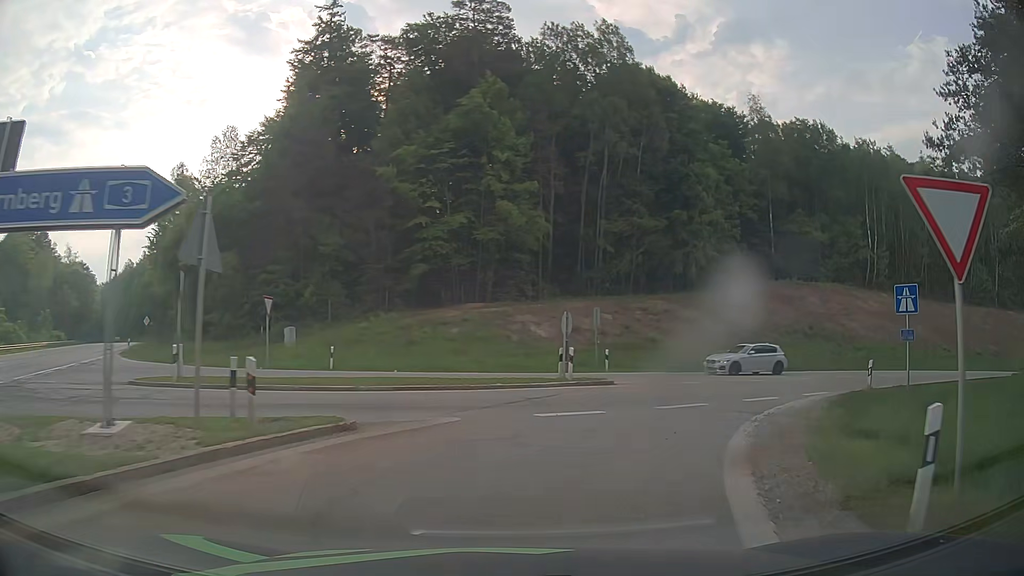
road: motorway_link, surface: asphalt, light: Day
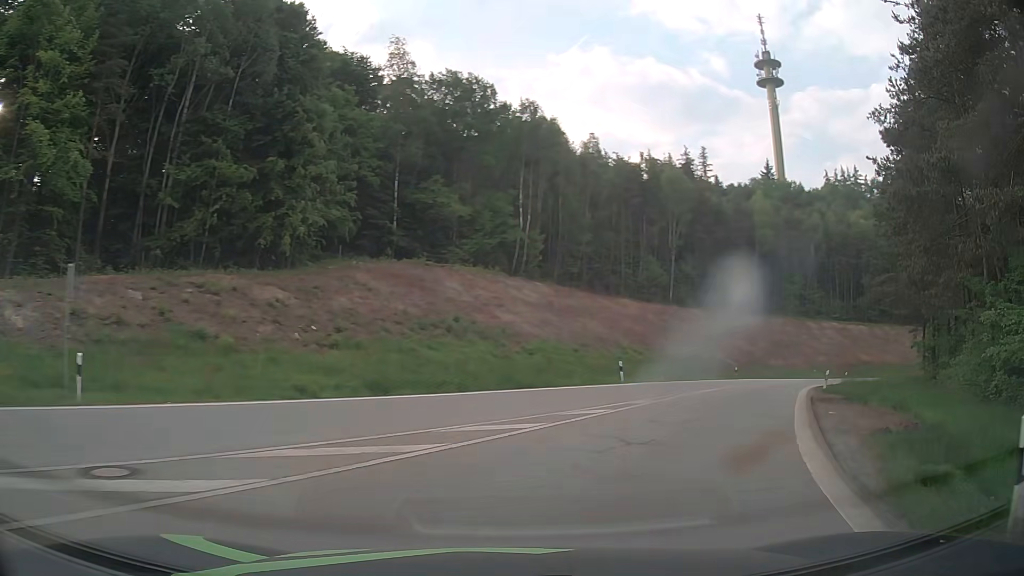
(+4.5, +16.4) m; +33°
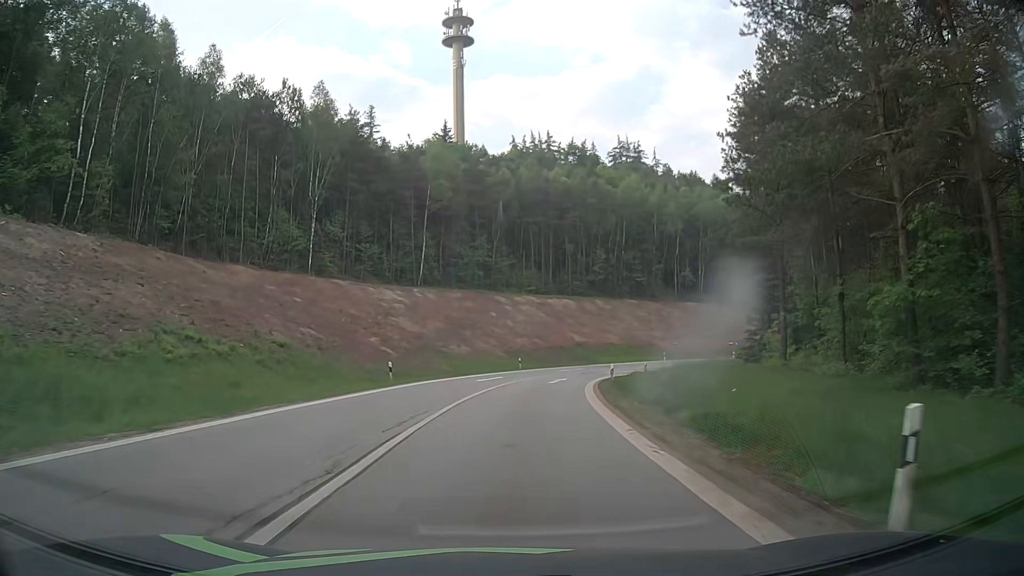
(+9.6, +25.6) m; +29°
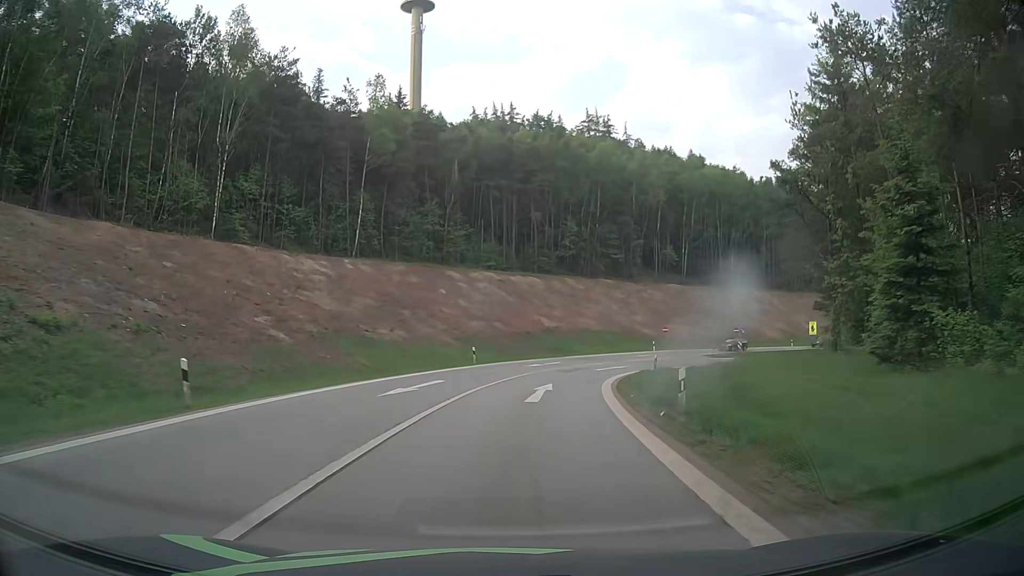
(+0.5, +17.0) m; +4°
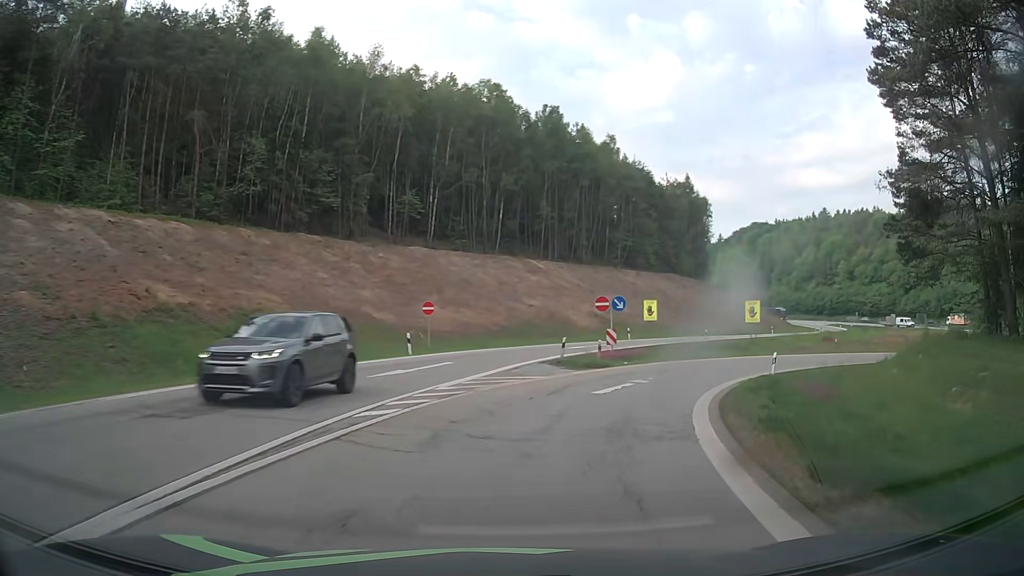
(+6.4, +40.8) m; +24°
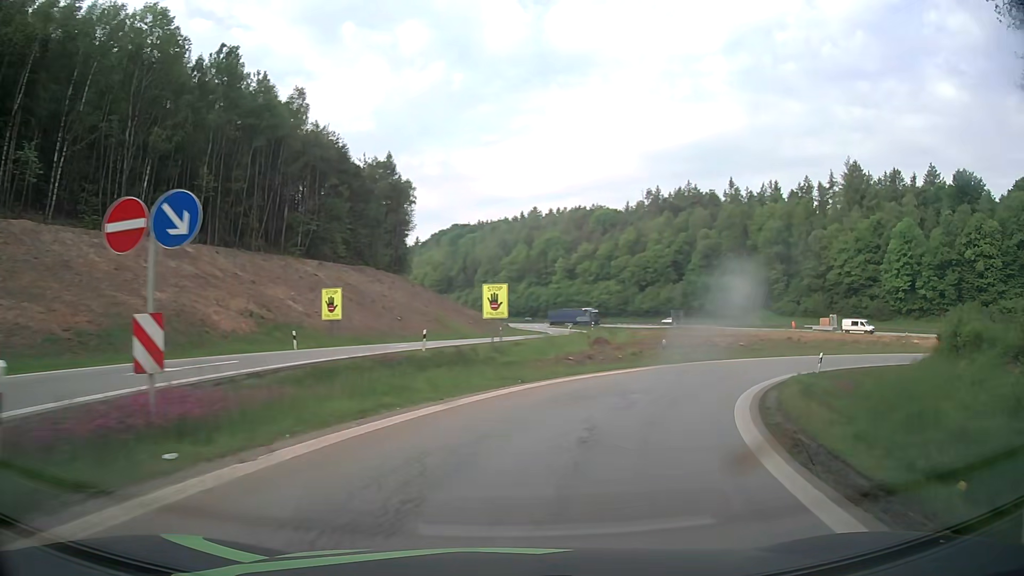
(+5.0, +22.7) m; +25°
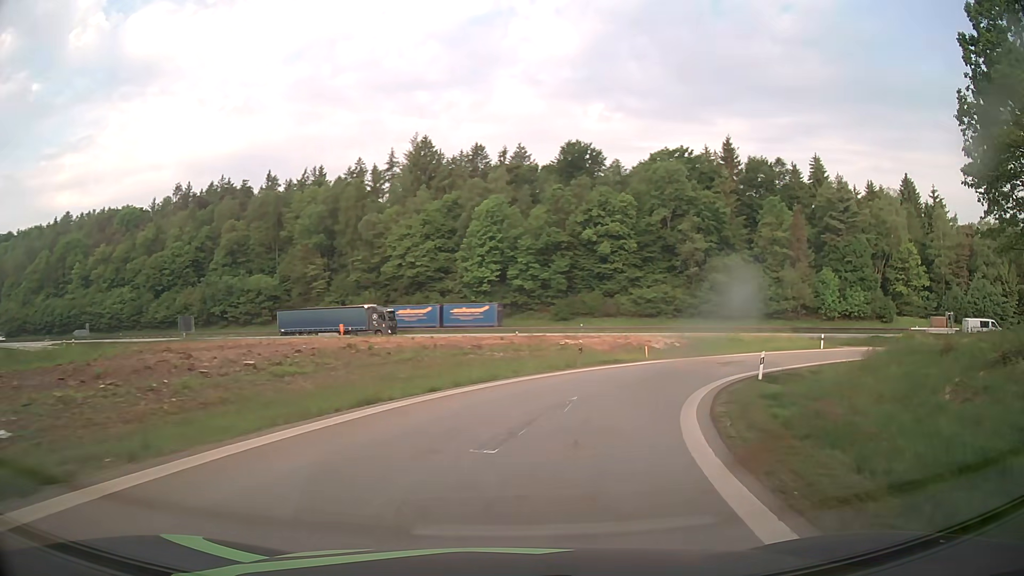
(+10.3, +27.8) m; +40°
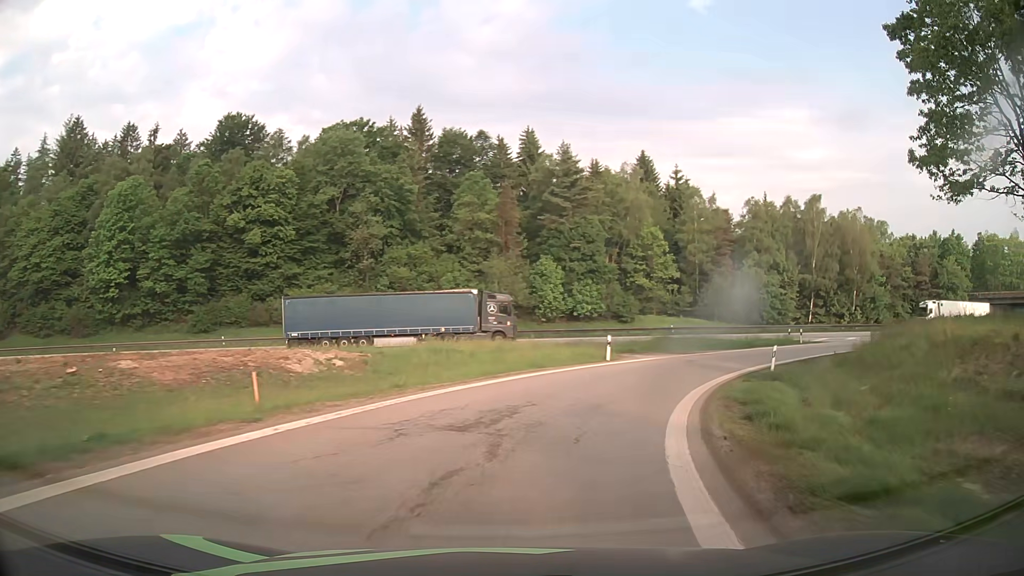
(+5.7, +22.6) m; +28°
(+1, +10) (+4, +20) (+8, +28) (+15, +36) (+22, +43) (+31, +48) (+40, +51) (+50, +54) (+60, +56) (+69, +58) m
